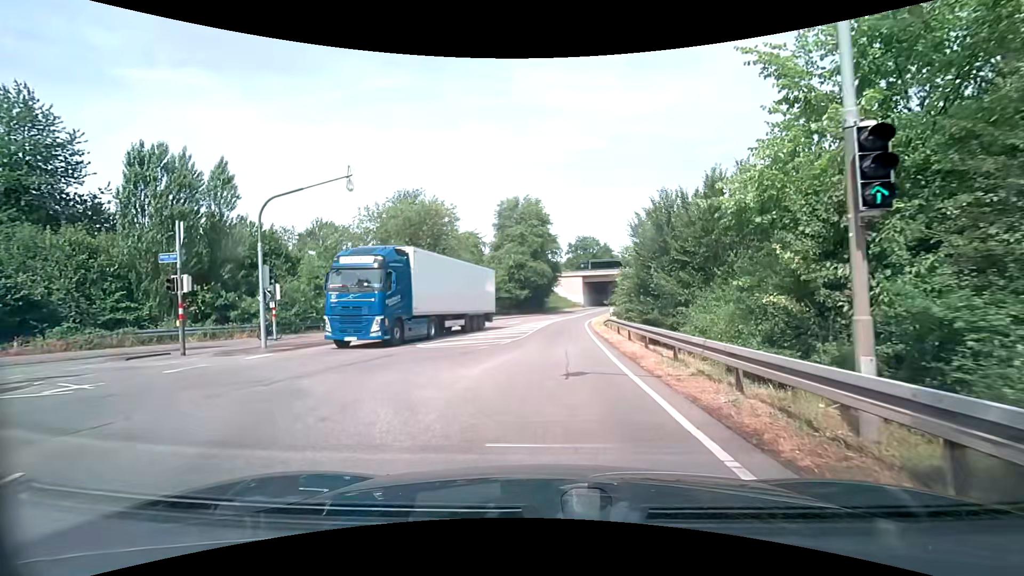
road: secondary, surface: asphalt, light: Day
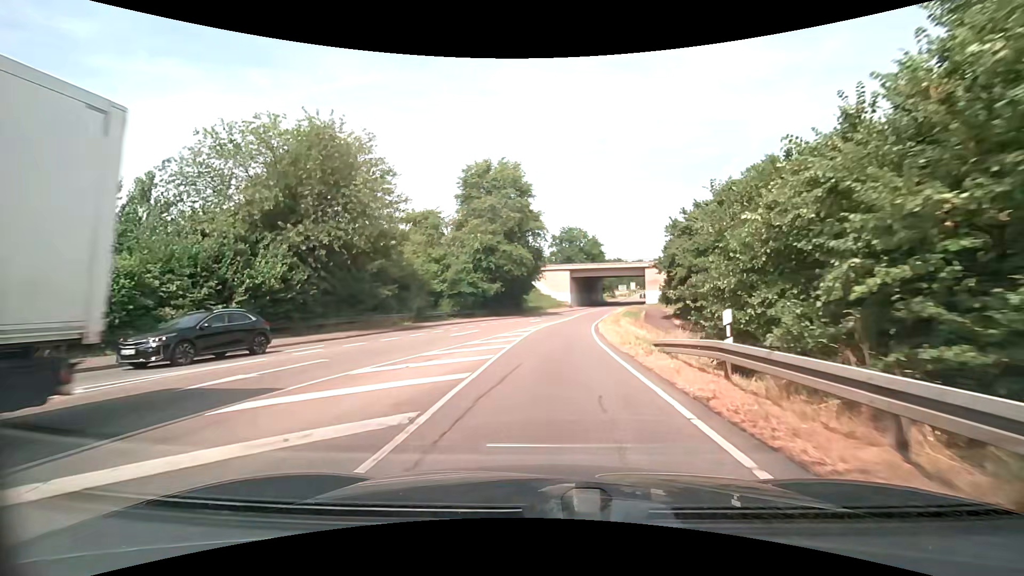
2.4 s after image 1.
(+0.1, +19.8) m; +1°
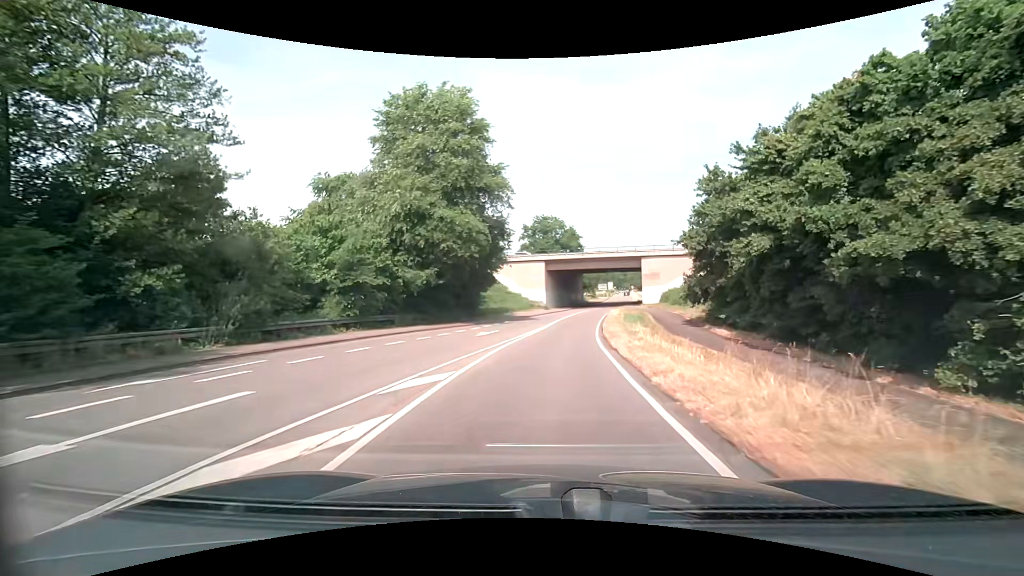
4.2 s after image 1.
(+0.7, +20.2) m; +3°
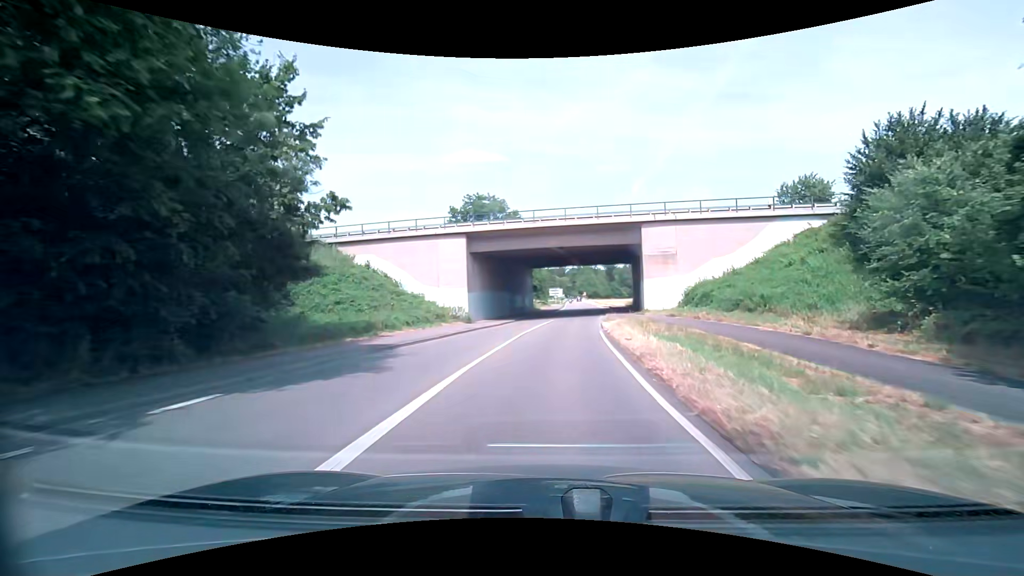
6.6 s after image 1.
(+1.6, +31.6) m; +6°
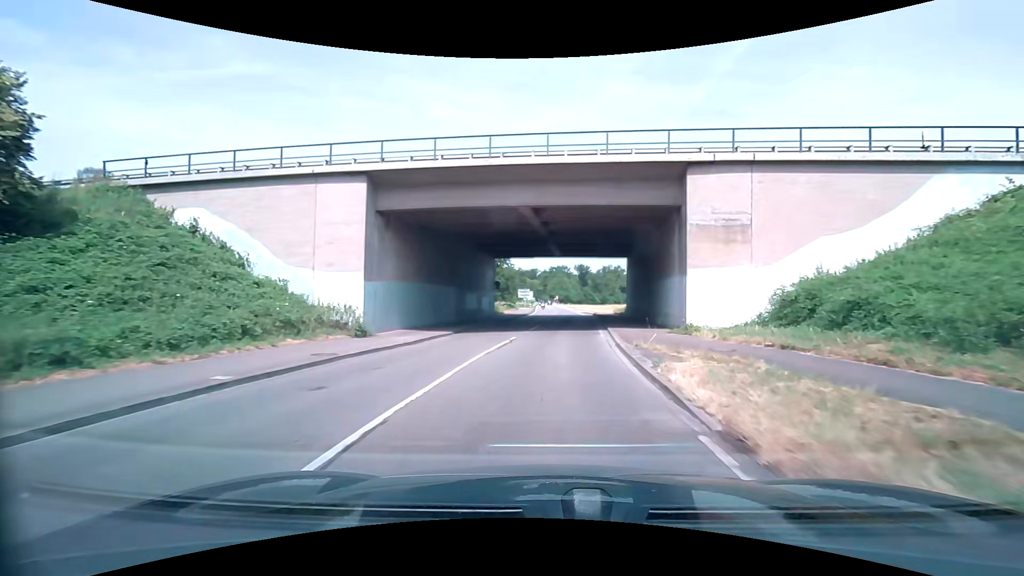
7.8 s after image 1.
(+0.6, +17.0) m; +3°
(0, +10) (+1, +20) (+2, +30) (+2, +40) (+3, +50) (+4, +60) (+4, +70) (+4, +80) (+4, +90) (+5, +100) m
